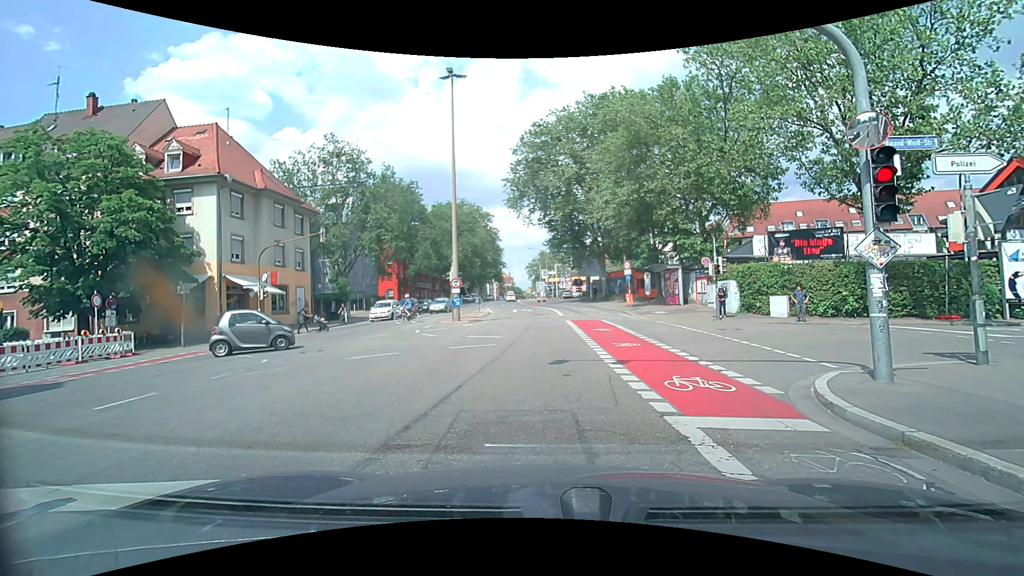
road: secondary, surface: asphalt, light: Day
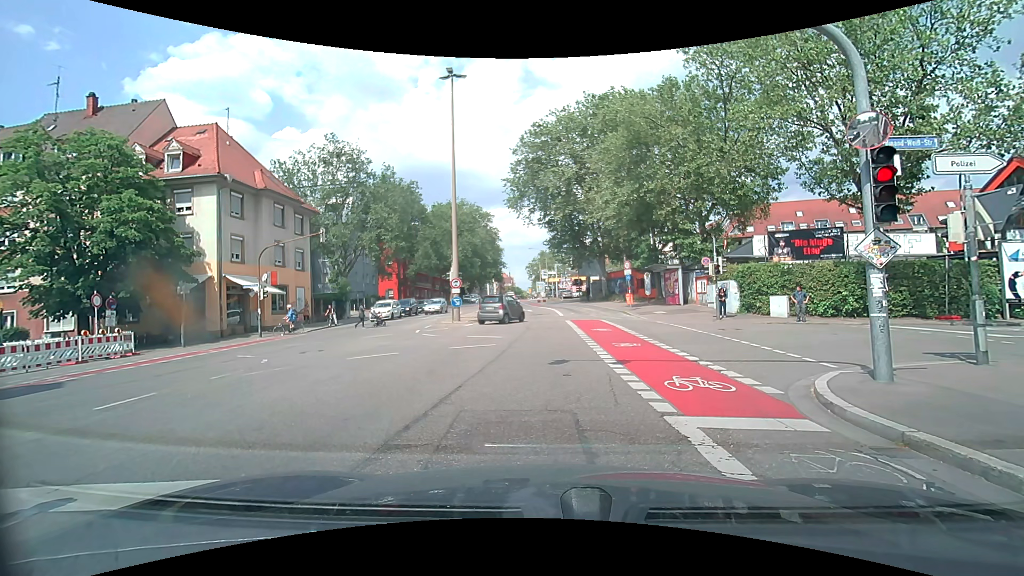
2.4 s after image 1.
(0.0, 0.0) m; 0°
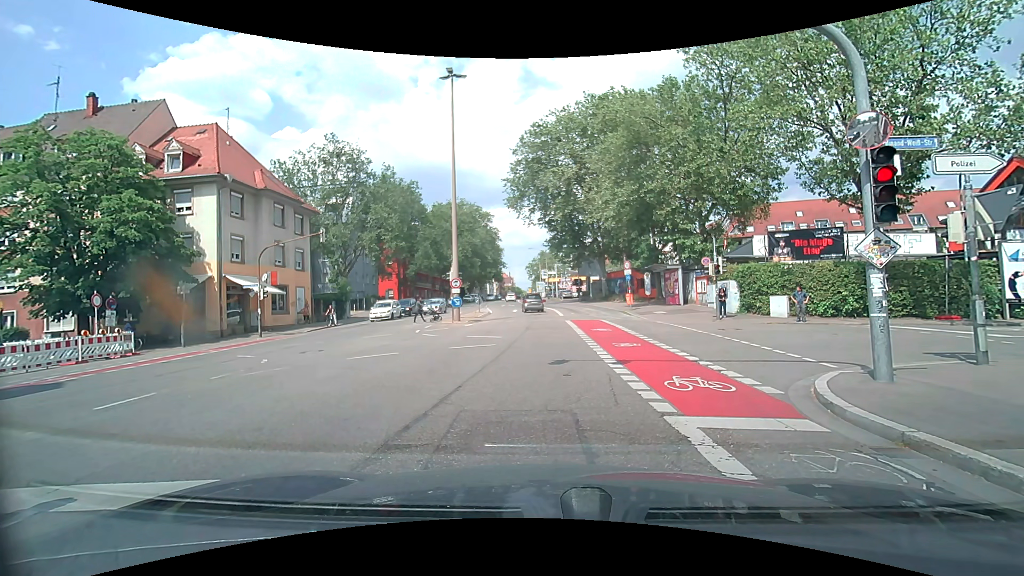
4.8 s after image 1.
(0.0, 0.0) m; 0°
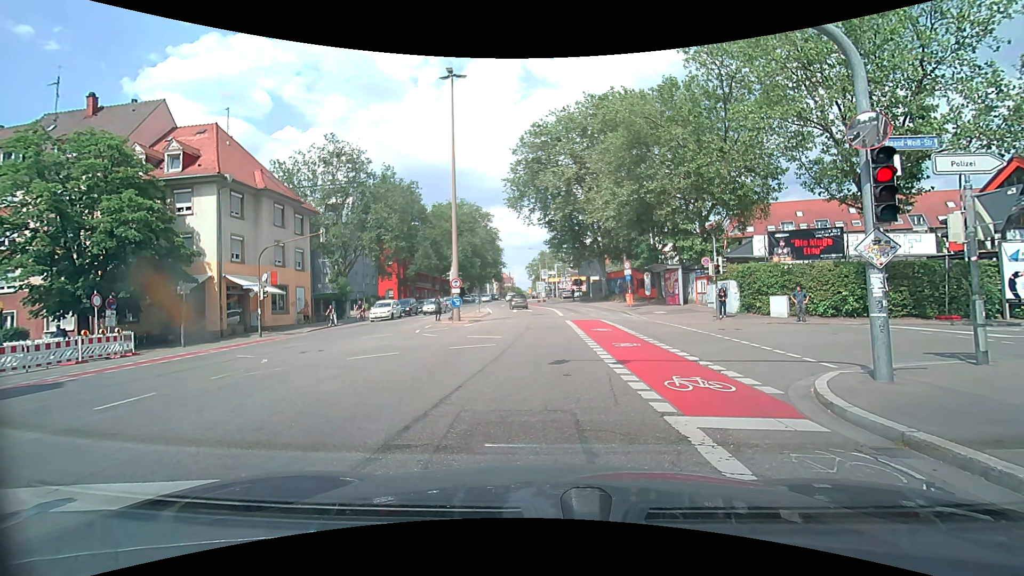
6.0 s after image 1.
(0.0, 0.0) m; 0°
(0, +10) (0, +20) (+1, +30) (0, +40) (0, +50) (-1, +60) (-2, +70) (-3, +80) (-4, +90) (-4, +100) m
